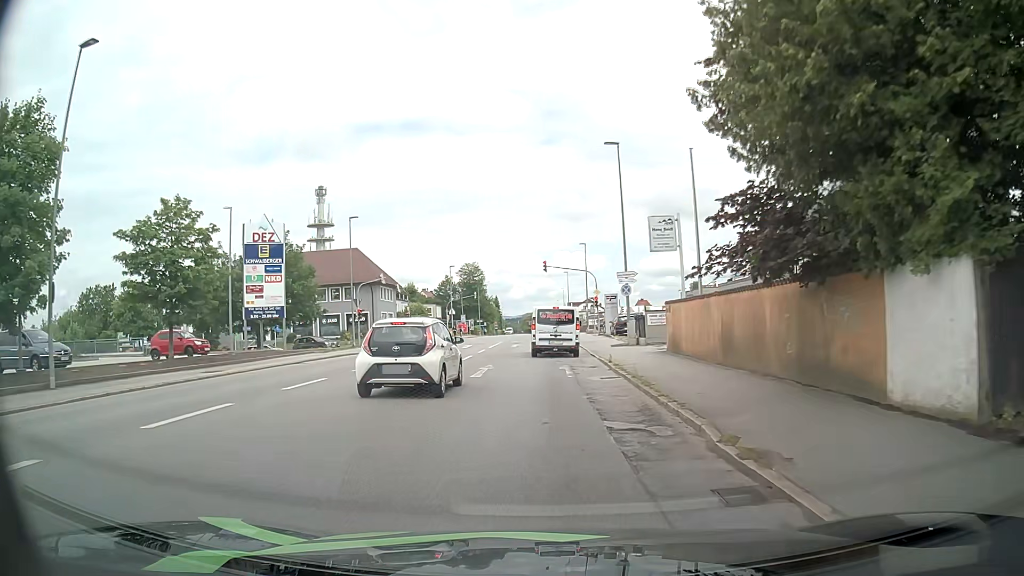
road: tertiary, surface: asphalt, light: Day
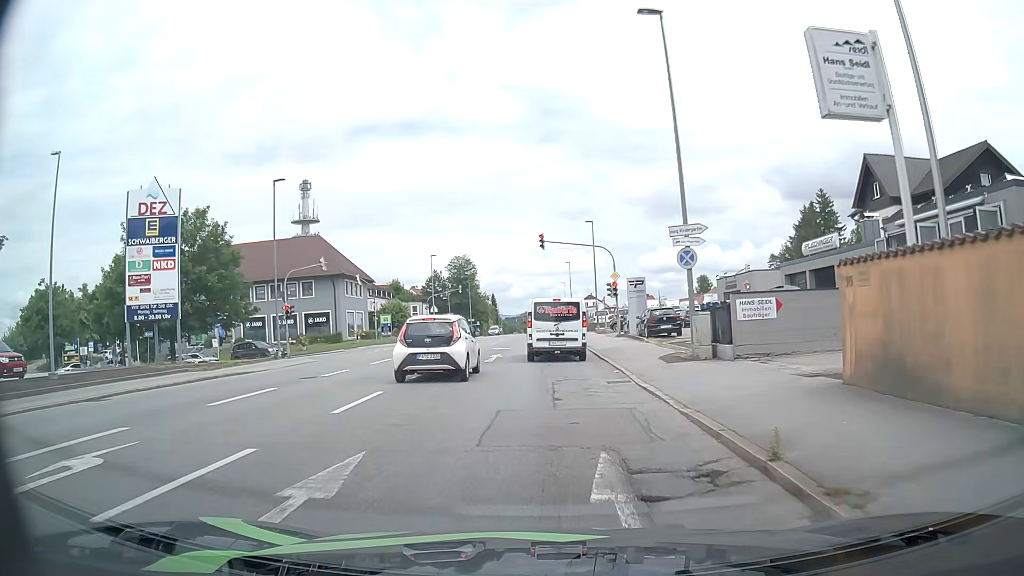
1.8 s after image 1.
(+0.1, +15.1) m; -1°
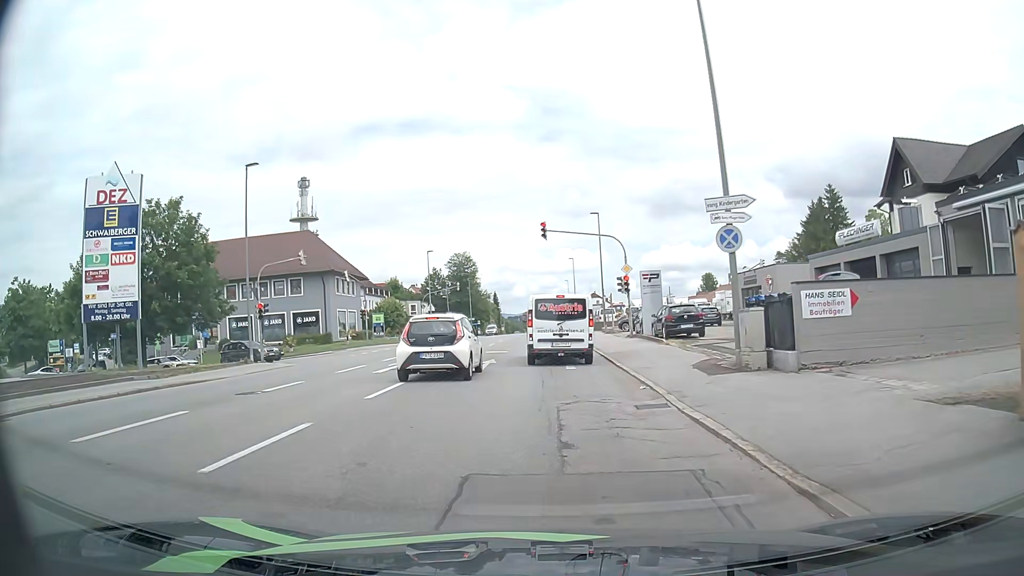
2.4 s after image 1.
(+0.1, +4.1) m; +1°
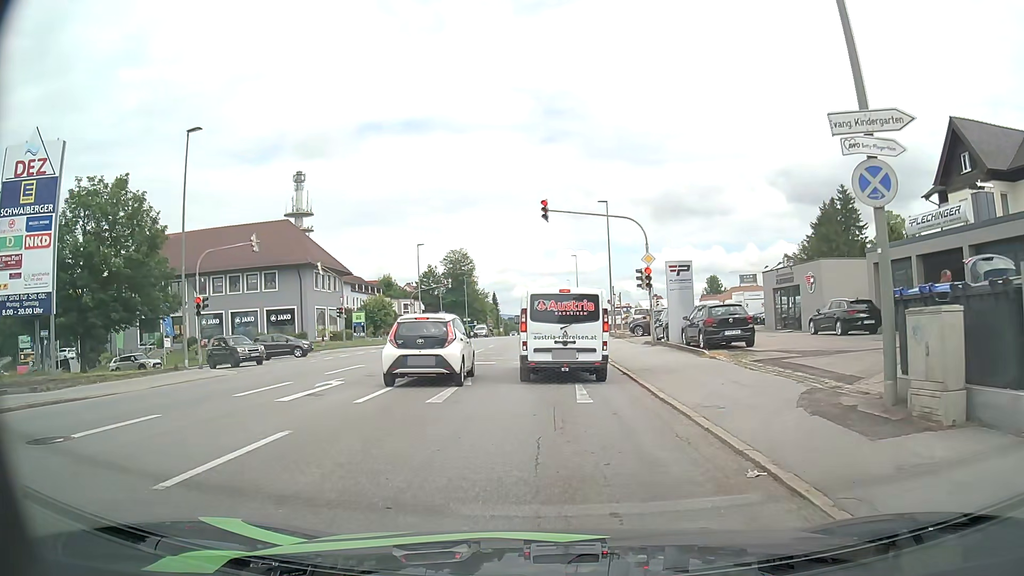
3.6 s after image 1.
(0.0, +6.6) m; -1°
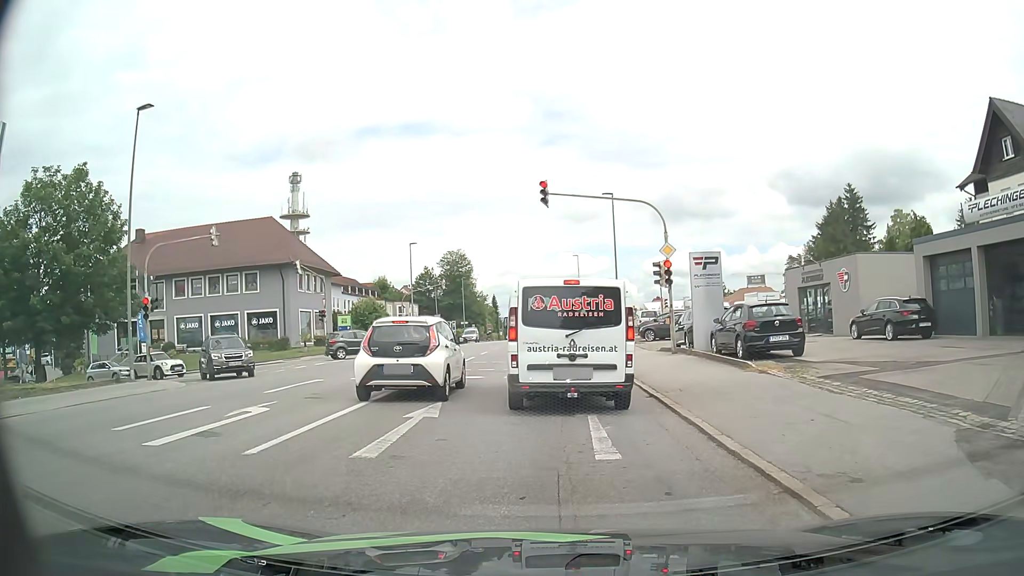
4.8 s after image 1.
(0.0, +4.1) m; +1°
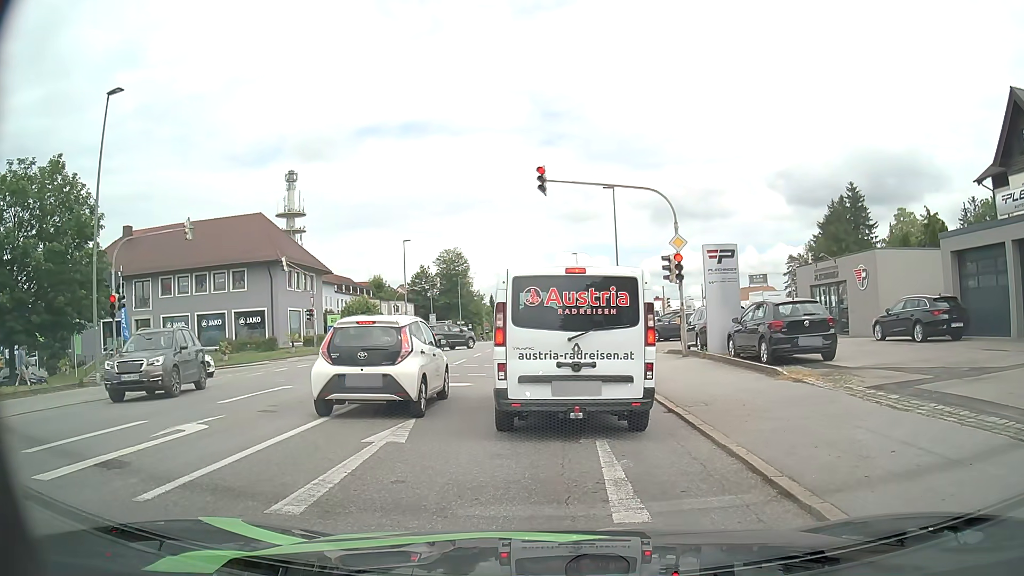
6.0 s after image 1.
(0.0, +2.0) m; +2°
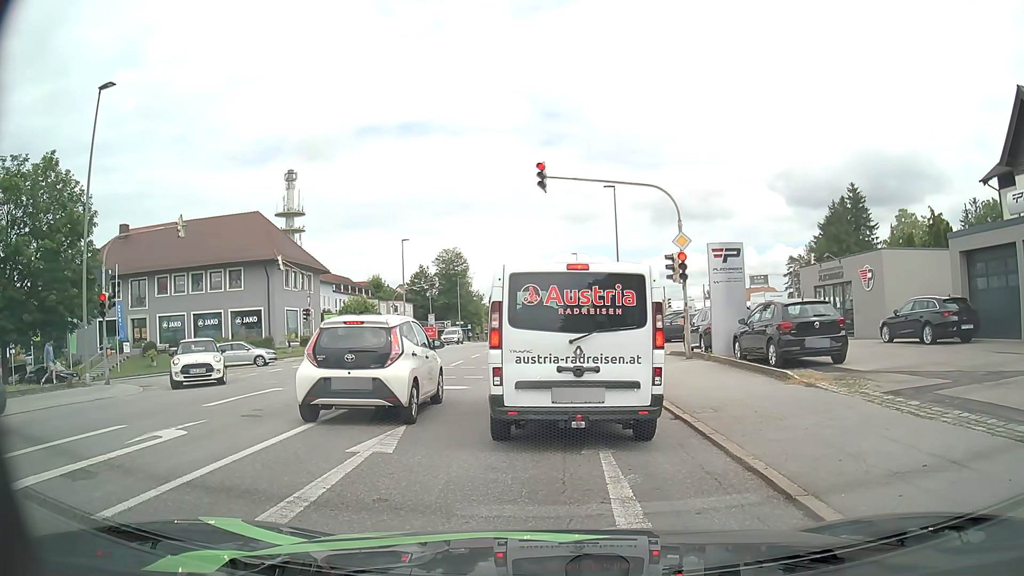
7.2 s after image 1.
(0.0, +0.6) m; 0°
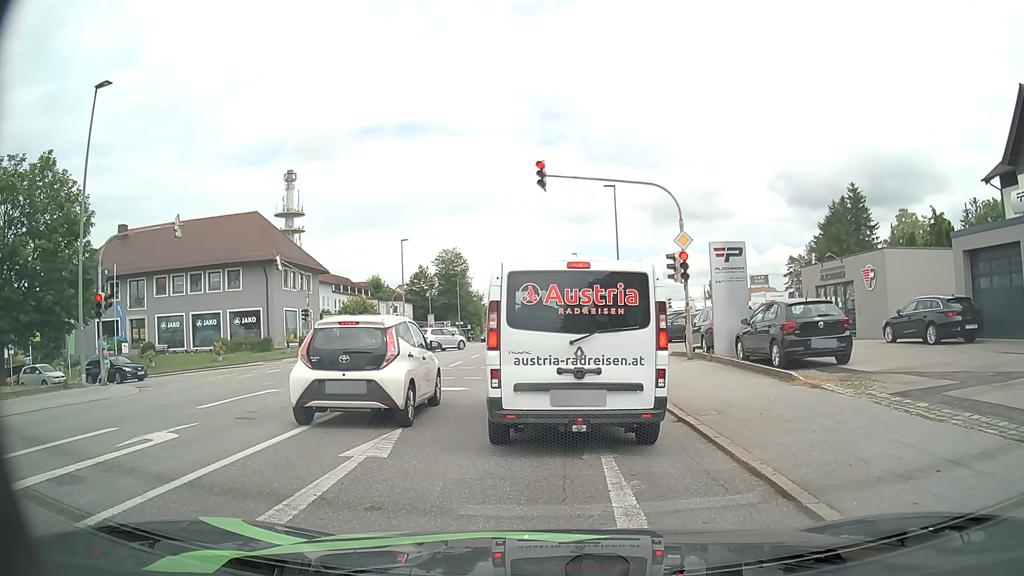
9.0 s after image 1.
(0.0, +0.3) m; 0°
